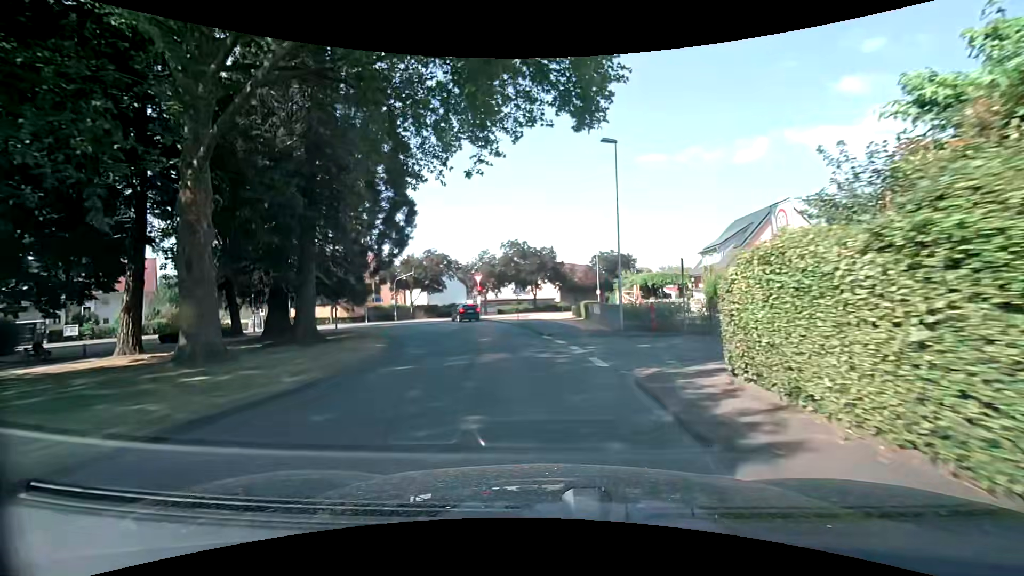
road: tertiary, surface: asphalt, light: Day
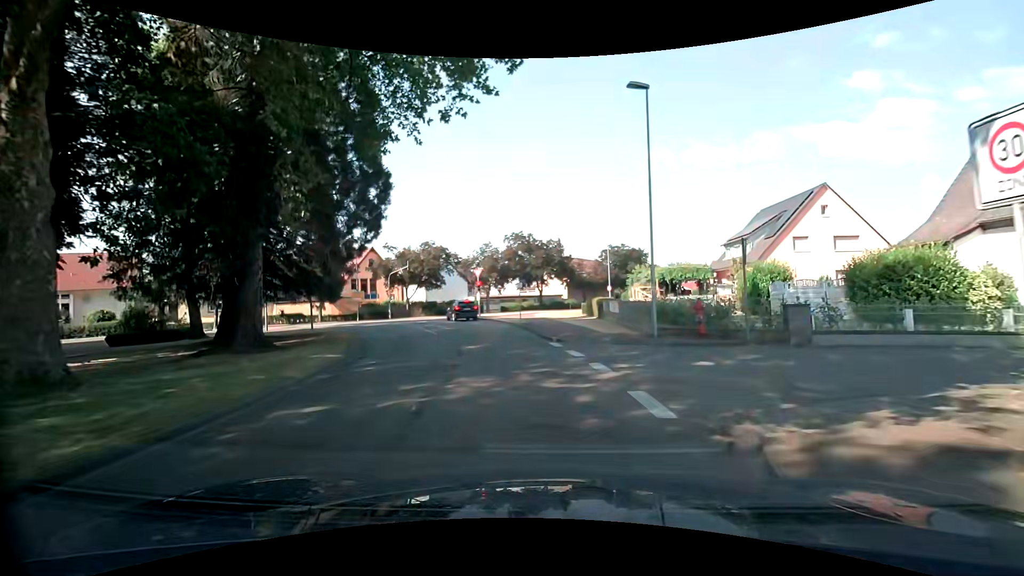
(0.0, +5.0) m; +1°
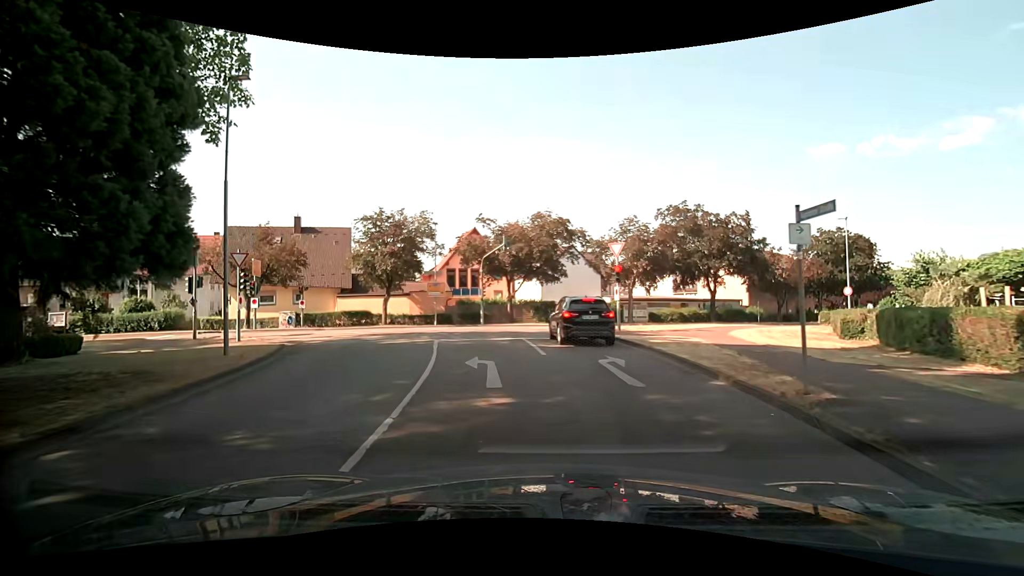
(-2.8, +20.7) m; -17°
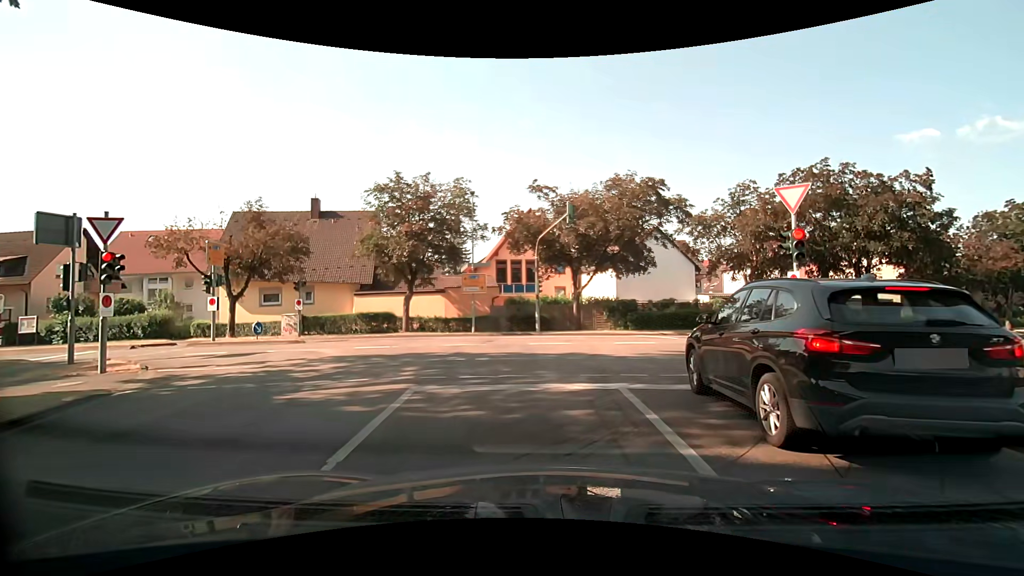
(-0.7, +11.0) m; -6°
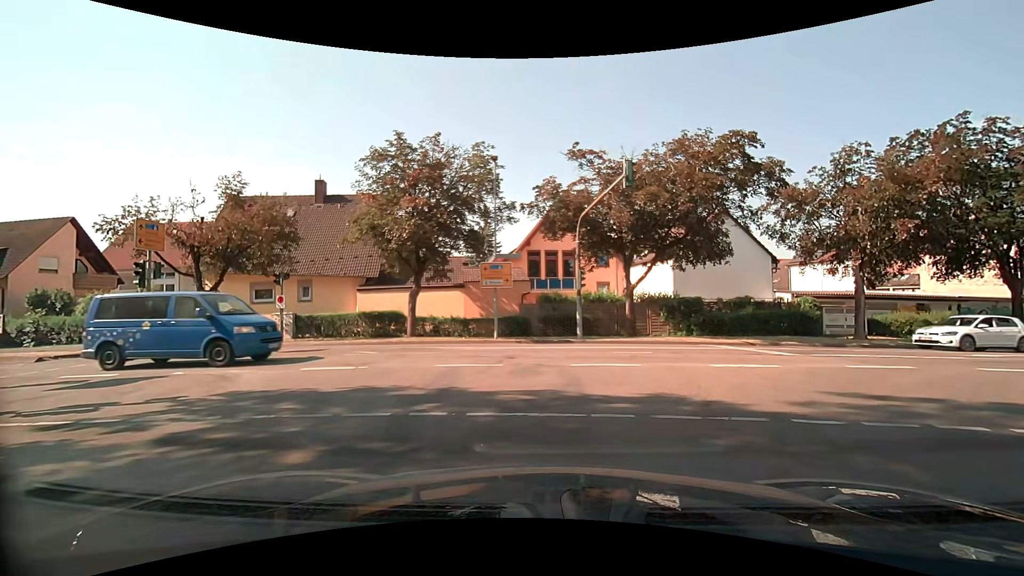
(-0.3, +6.1) m; -5°
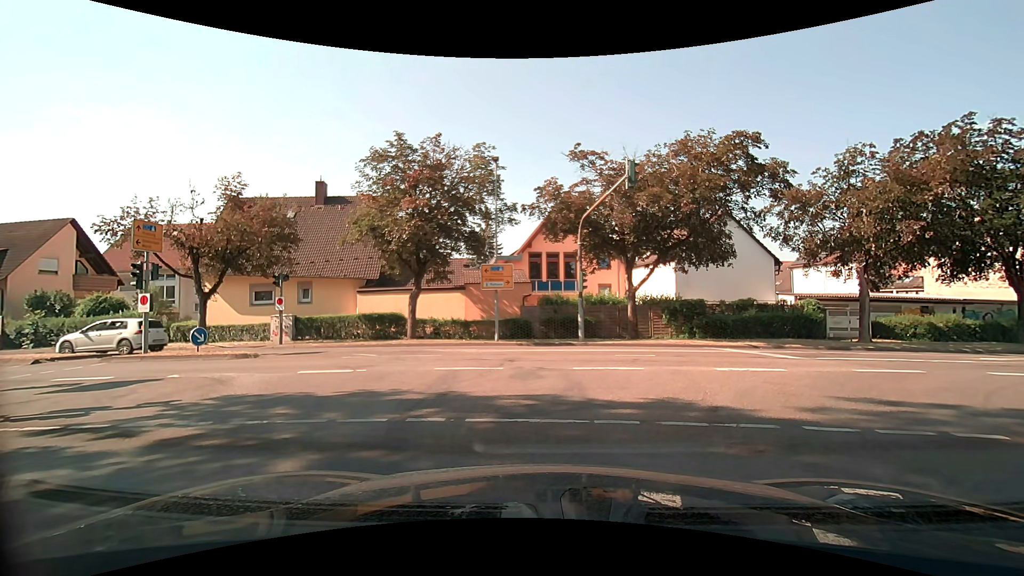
(0.0, +0.3) m; 0°
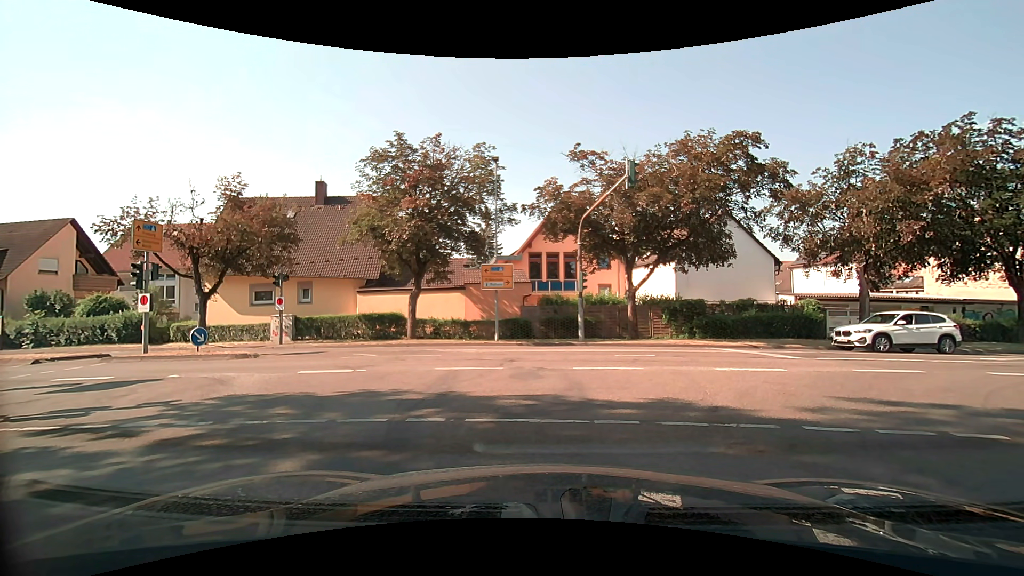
(0.0, 0.0) m; 0°
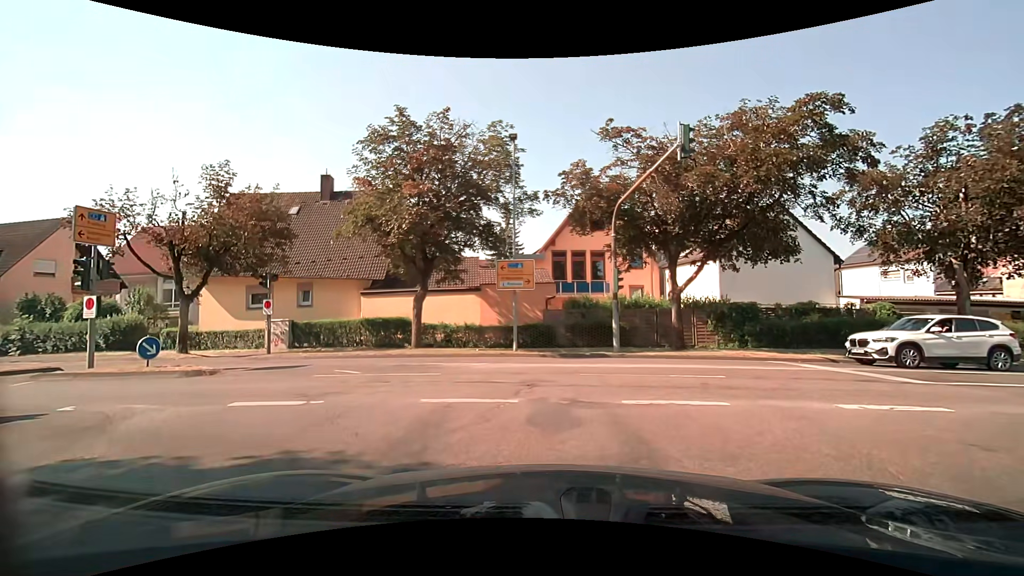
(-0.1, +3.7) m; -4°
